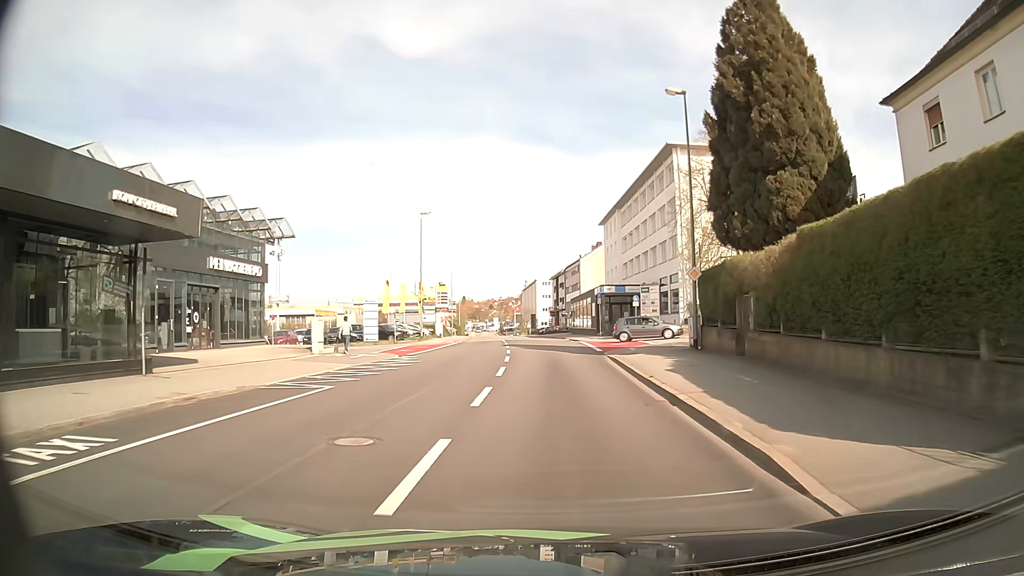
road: tertiary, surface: asphalt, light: Day
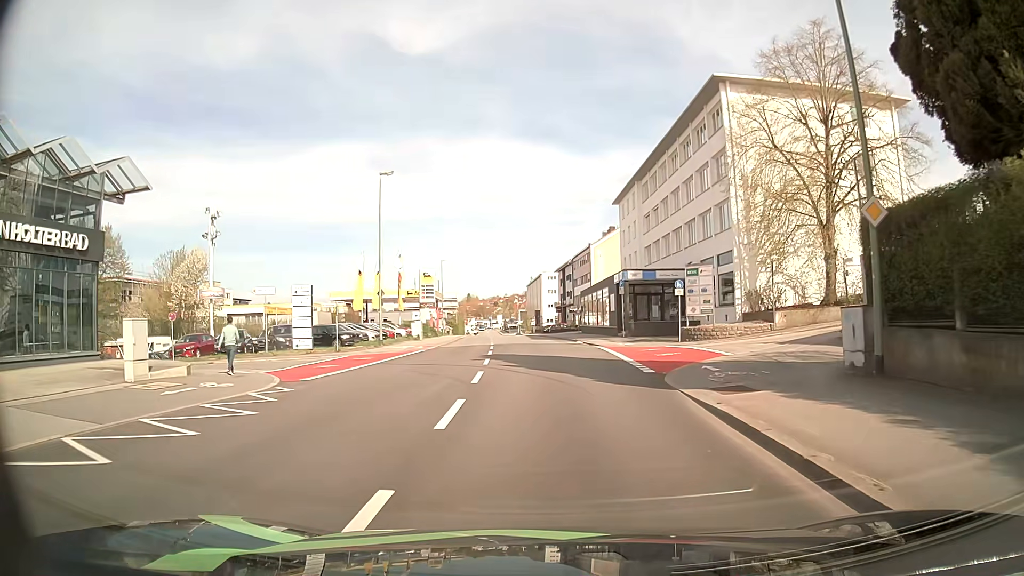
(0.0, +14.2) m; -1°
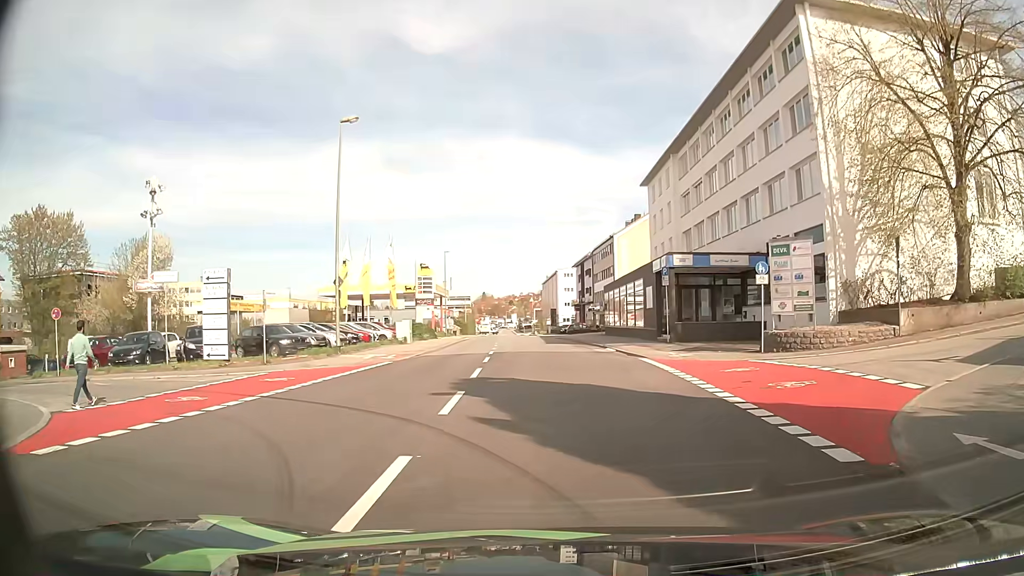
(-0.1, +10.5) m; -1°
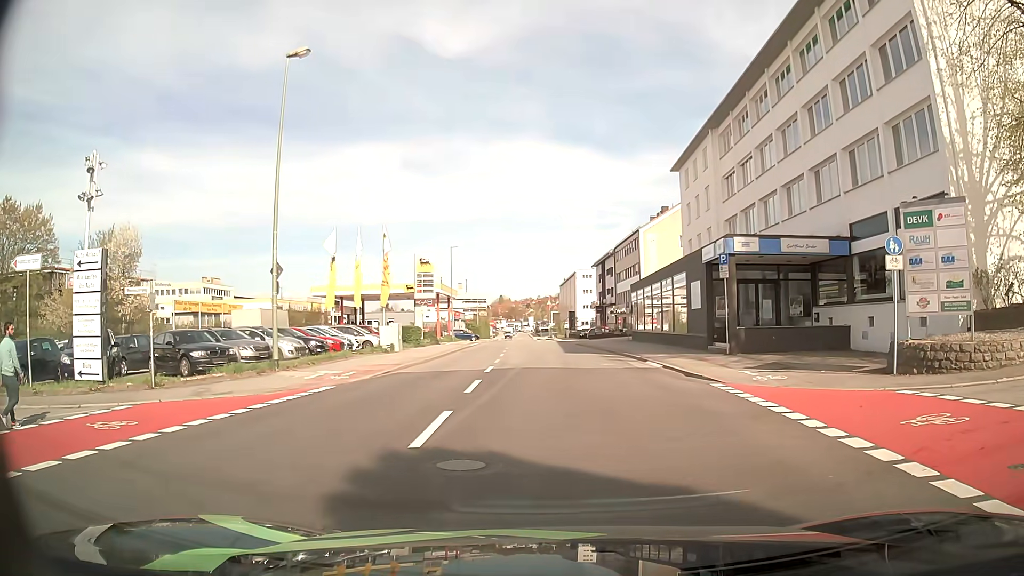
(-0.1, +7.9) m; 0°
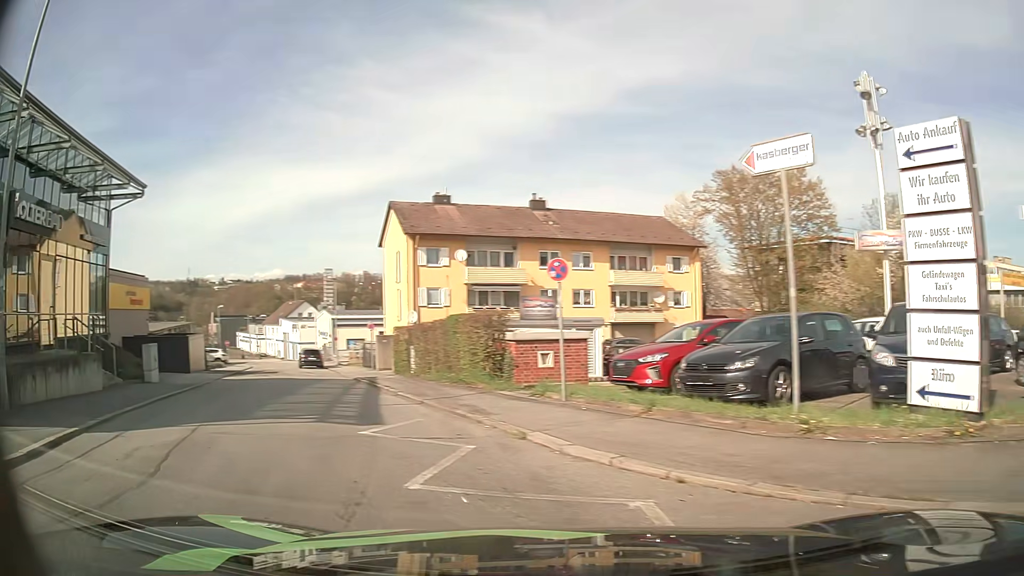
(-5.5, +8.2) m; -70°
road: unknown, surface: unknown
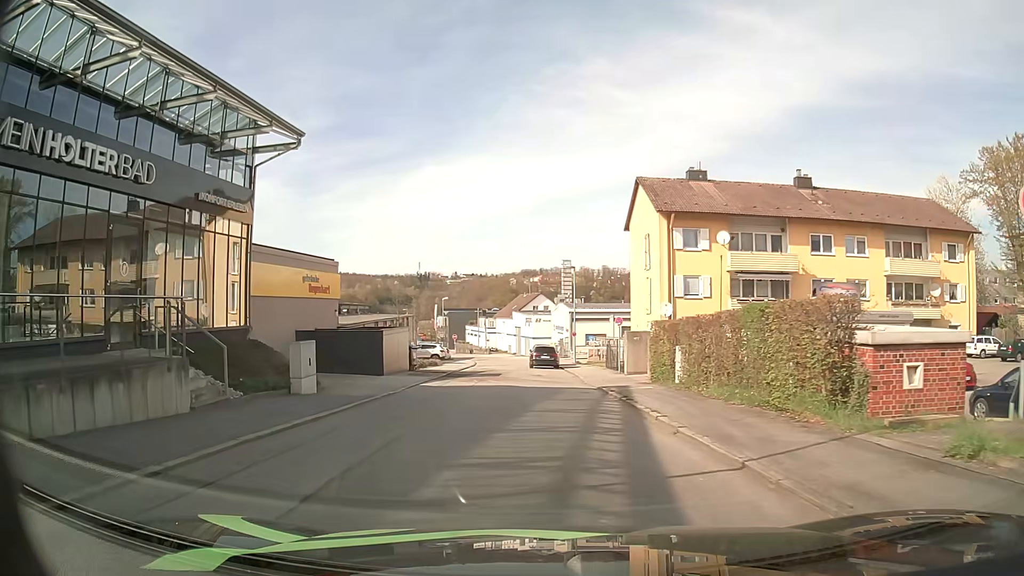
(-1.6, +7.0) m; -20°
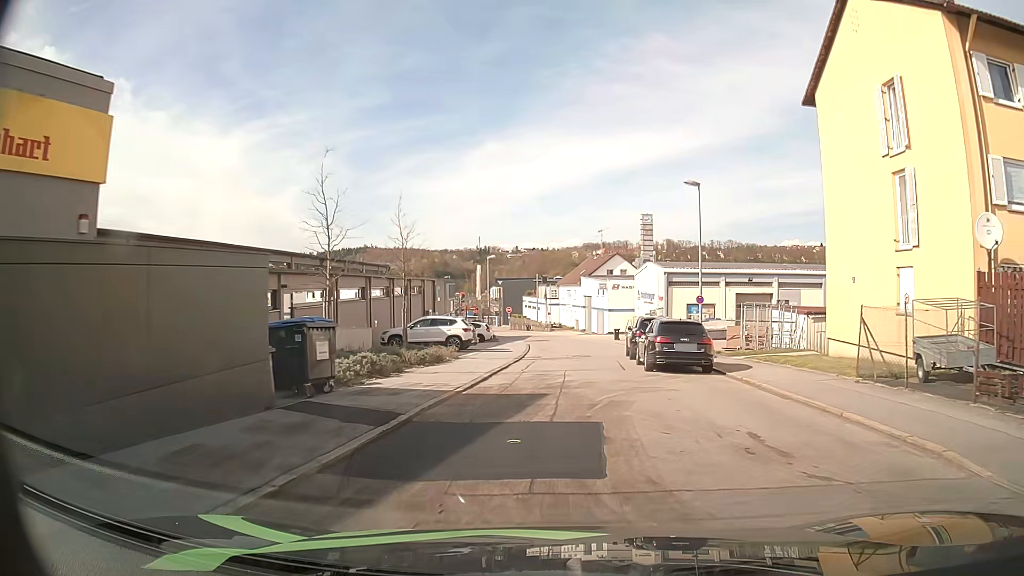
(-2.1, +24.5) m; -6°
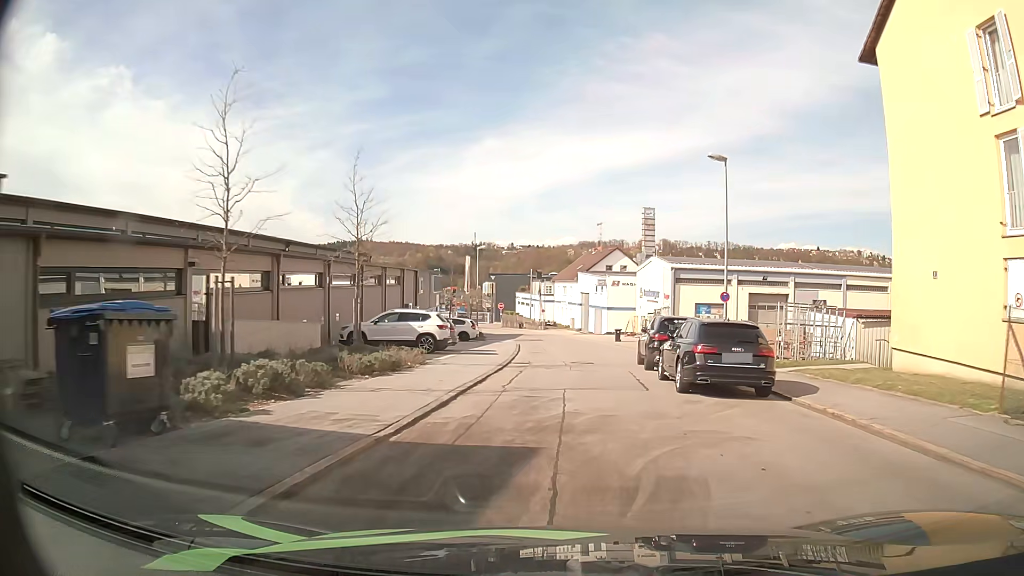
(0.0, +5.5) m; 0°
(0, +10) (0, +20) (+1, +30) (+1, +40) (+1, +50) (0, +60) (-1, +70) (-3, +80) (-5, +90) (-7, +99) m
